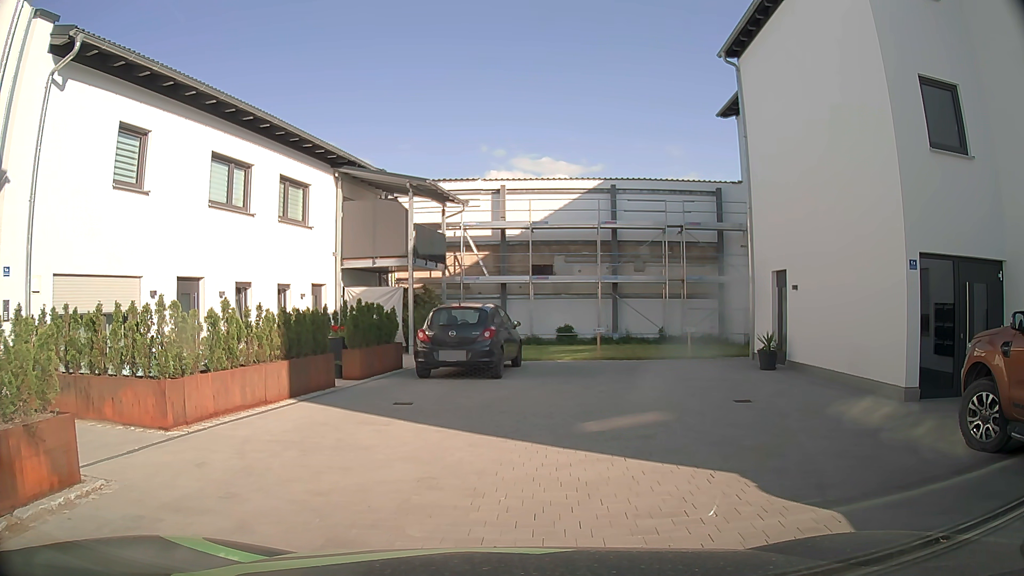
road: tertiary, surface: asphalt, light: Day
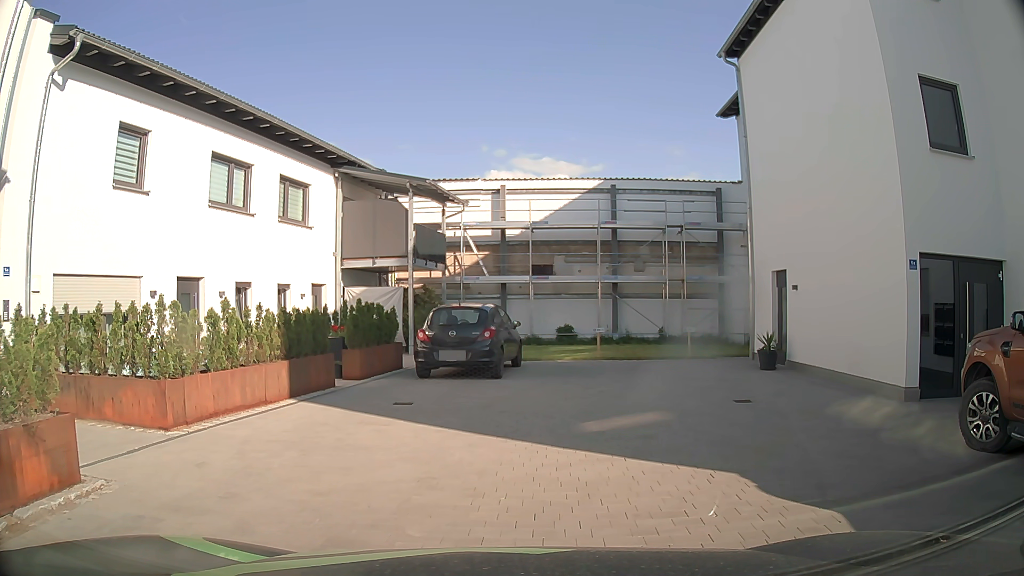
(0.0, 0.0) m; 0°
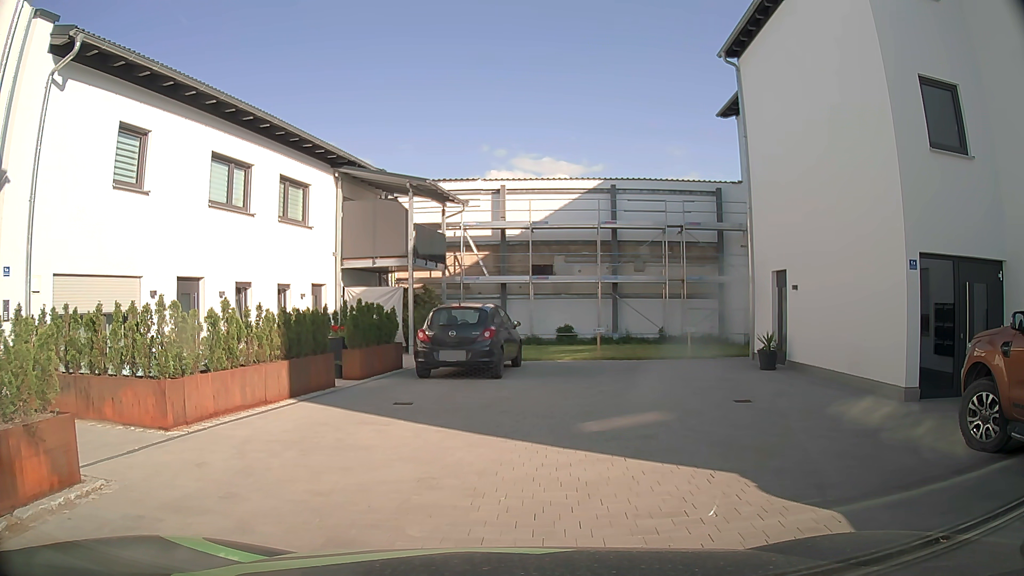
(0.0, 0.0) m; 0°
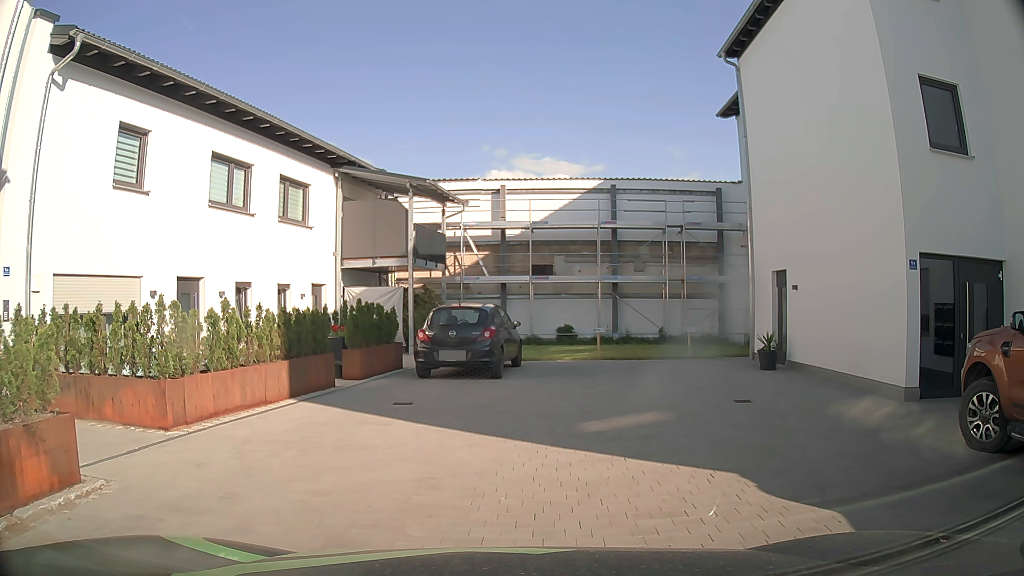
(0.0, 0.0) m; 0°
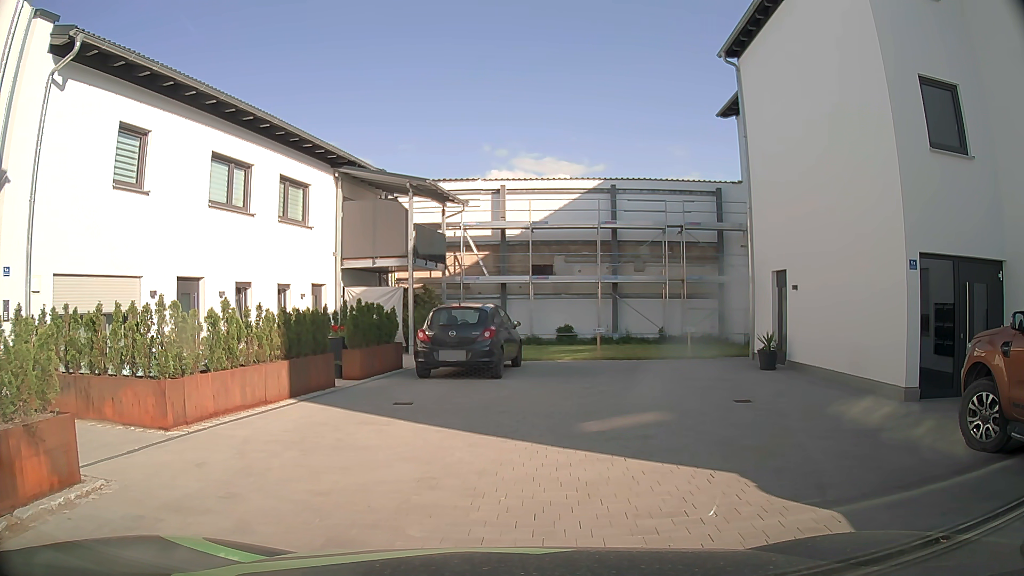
(0.0, 0.0) m; 0°
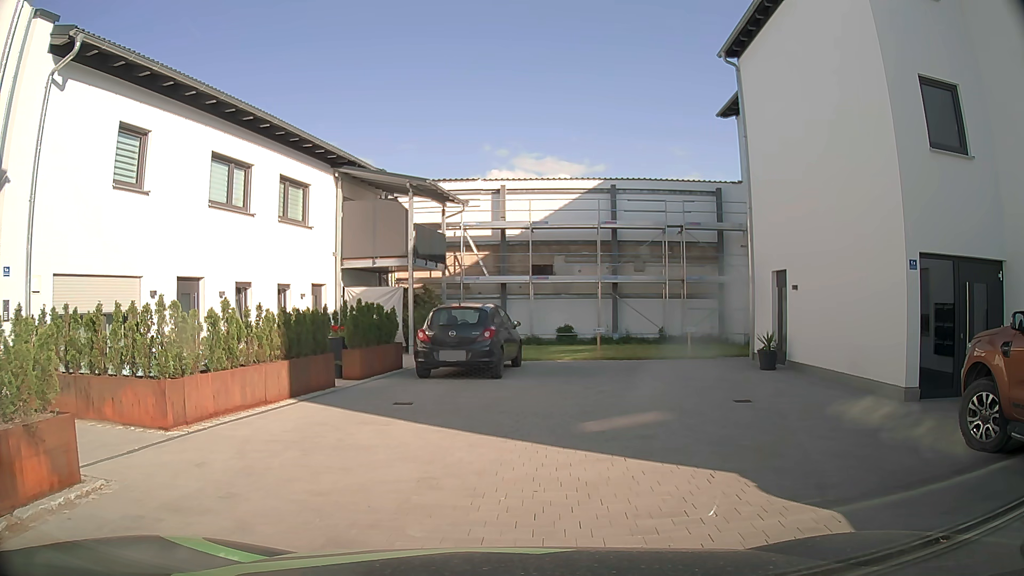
(0.0, 0.0) m; 0°
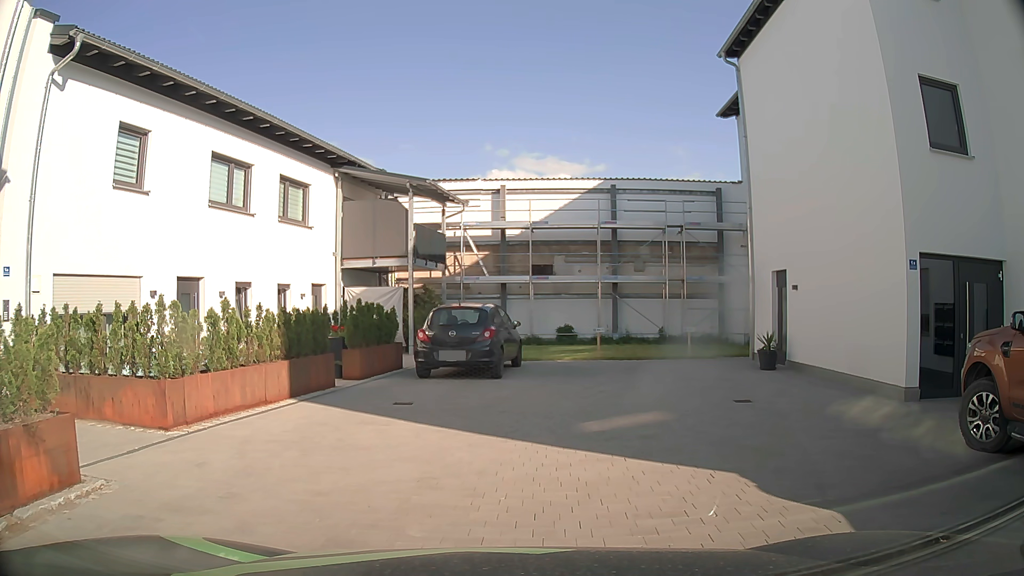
(0.0, 0.0) m; 0°
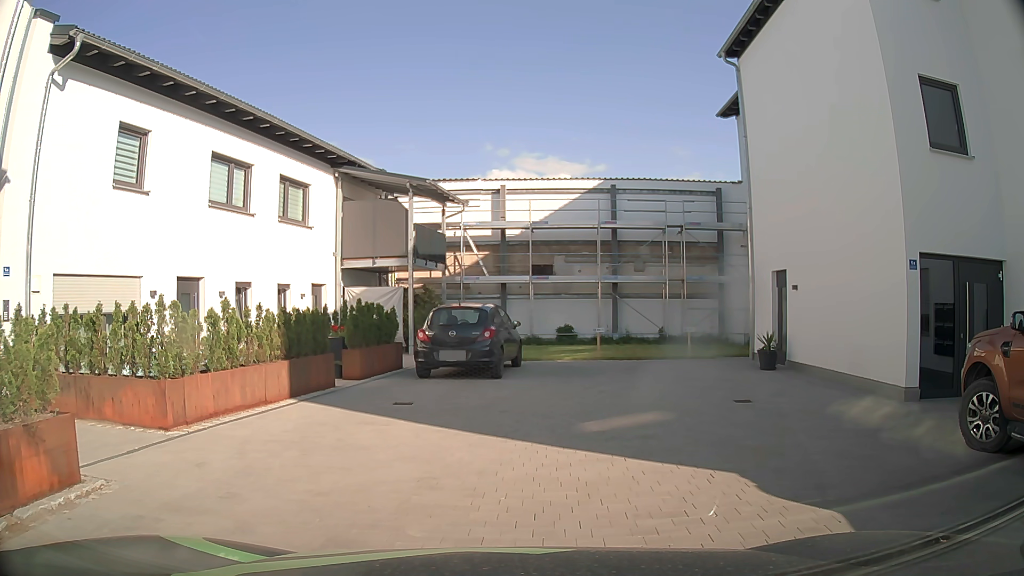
(0.0, 0.0) m; 0°
